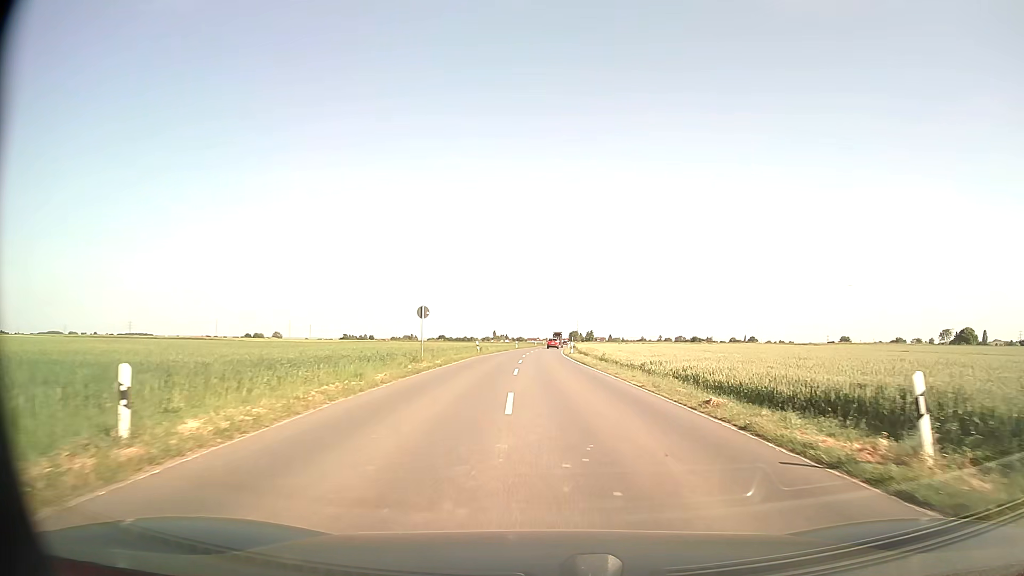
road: secondary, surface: asphalt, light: Day
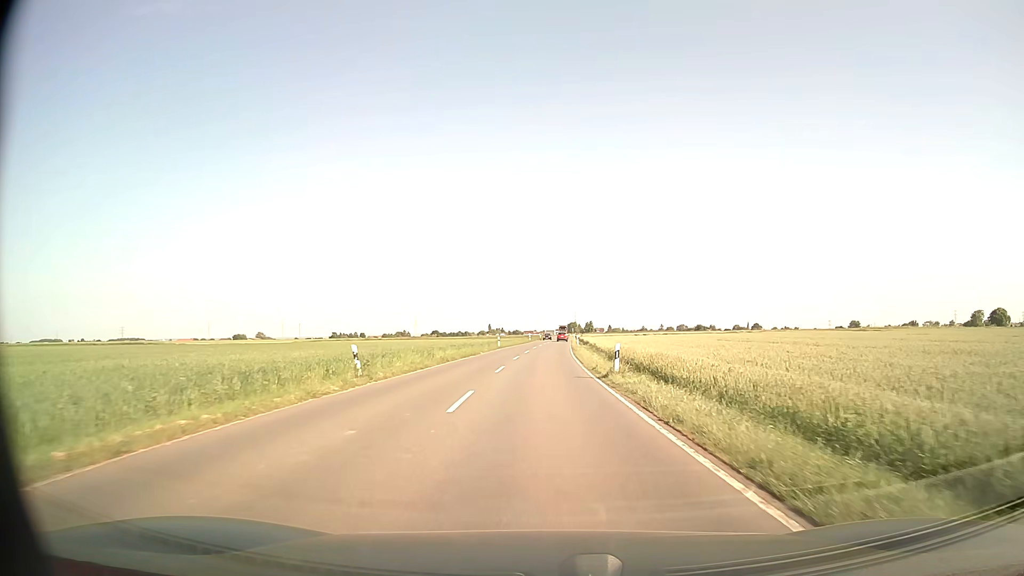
(+0.2, +36.3) m; 0°
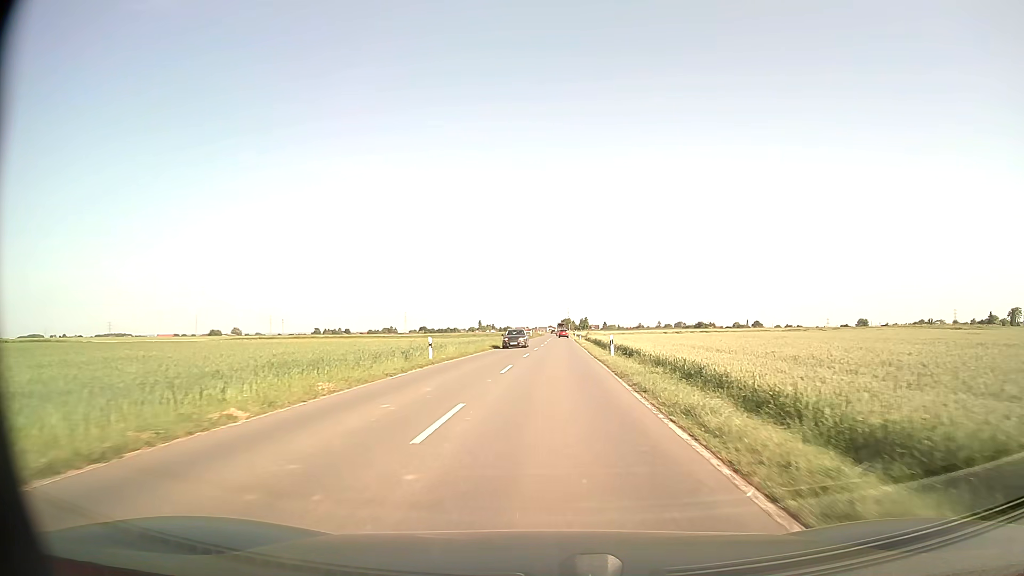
(+0.2, +40.1) m; +1°
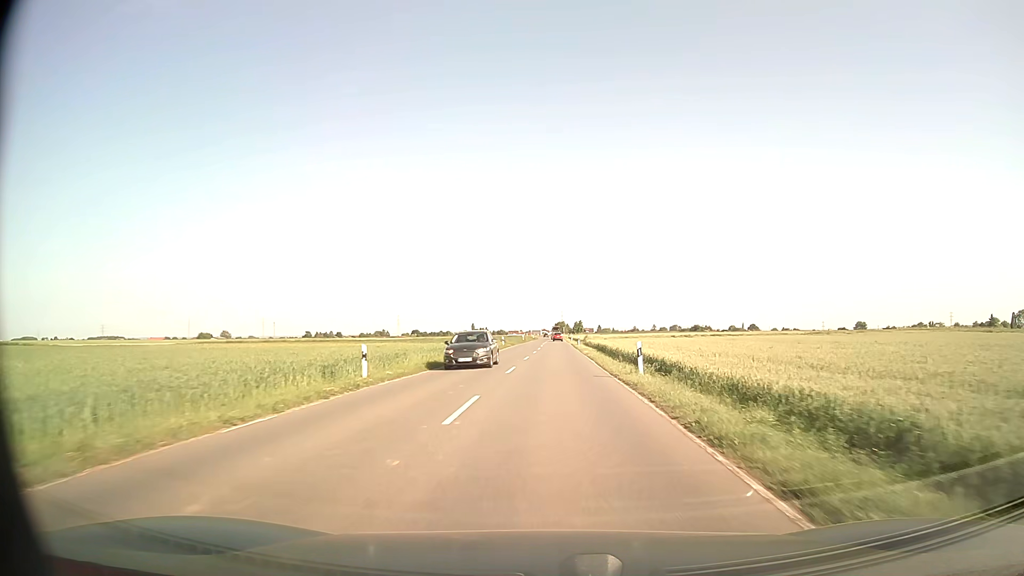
(0.0, +10.6) m; +1°
